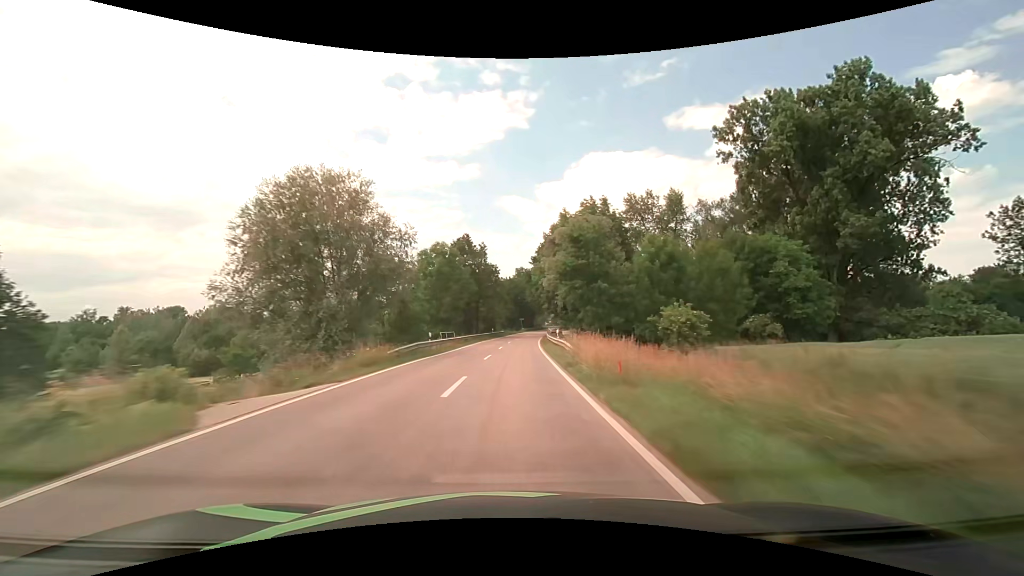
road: tertiary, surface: asphalt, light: Day
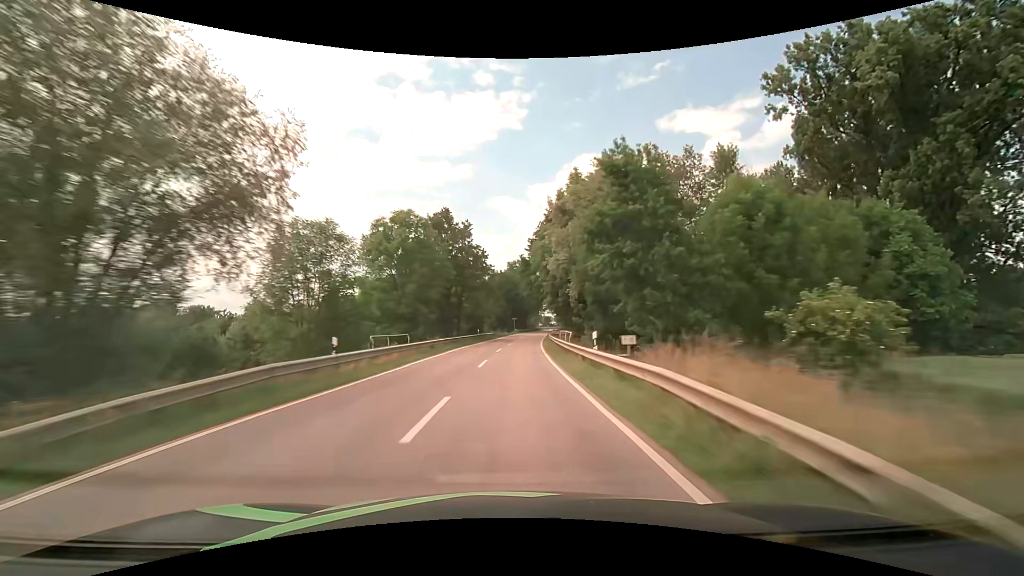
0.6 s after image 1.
(+0.1, +15.8) m; +1°
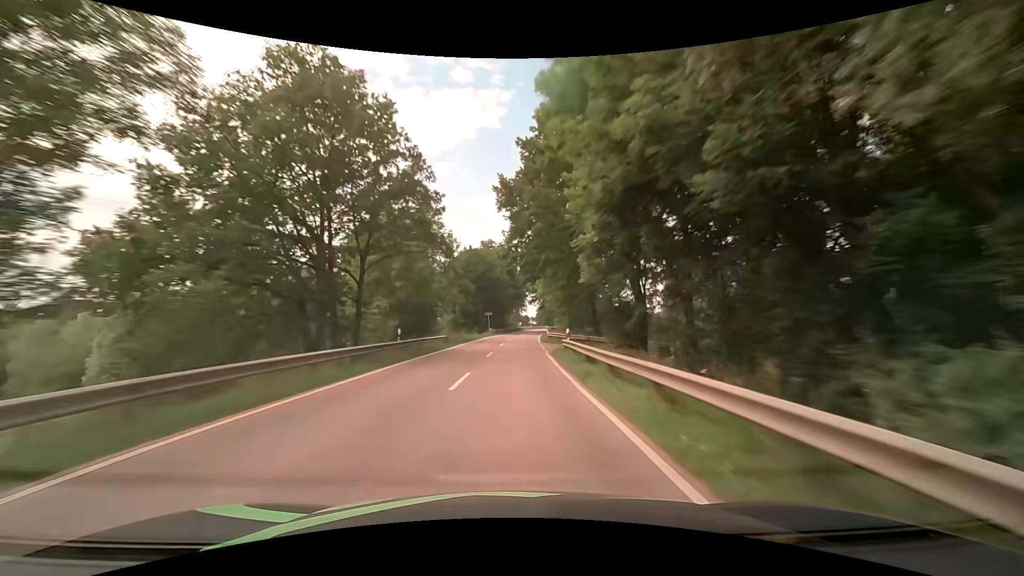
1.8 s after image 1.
(+0.7, +31.6) m; +3°
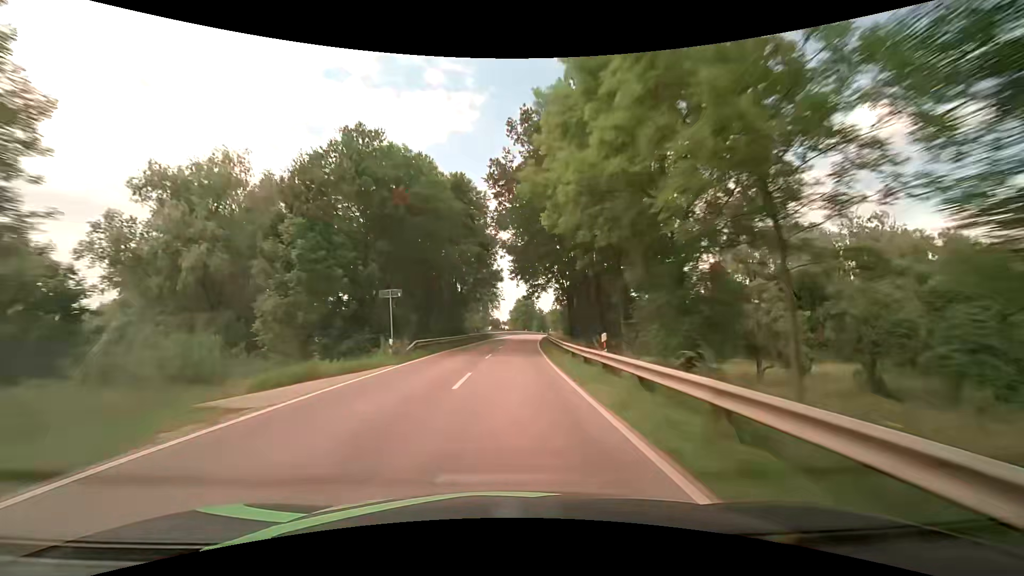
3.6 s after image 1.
(+1.3, +47.3) m; +4°
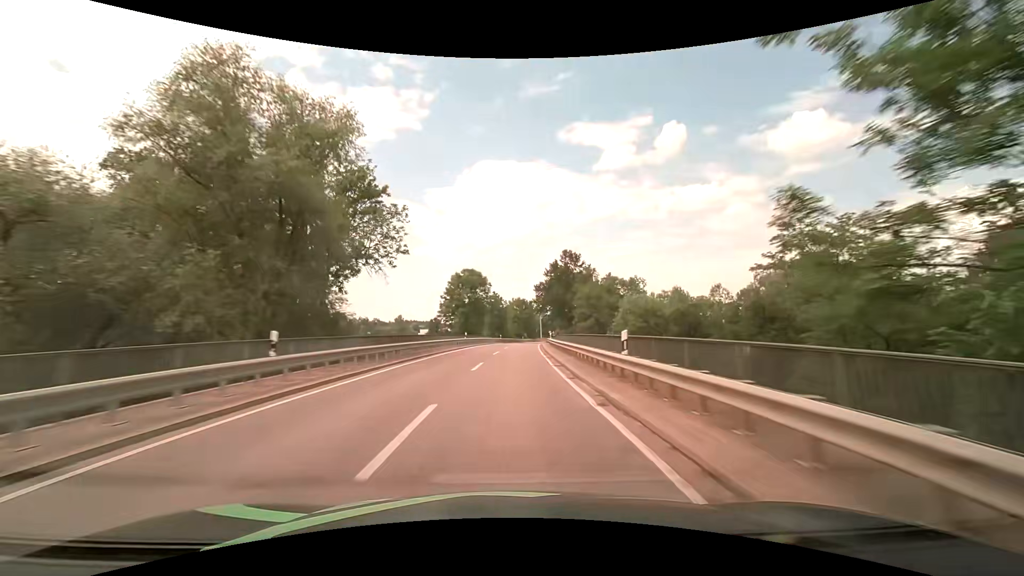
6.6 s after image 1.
(+3.3, +78.8) m; +5°
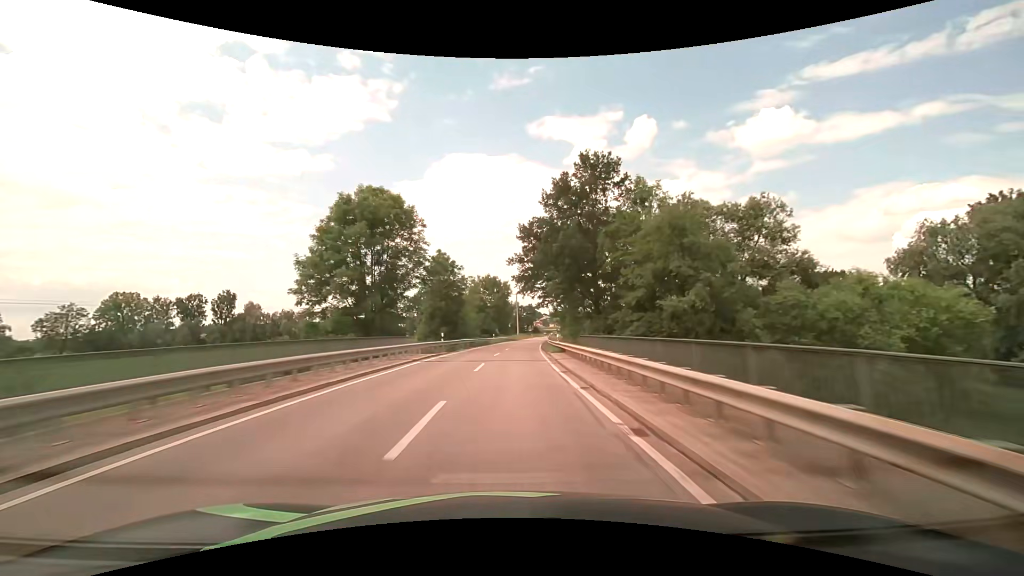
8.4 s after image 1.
(+1.4, +47.4) m; +3°
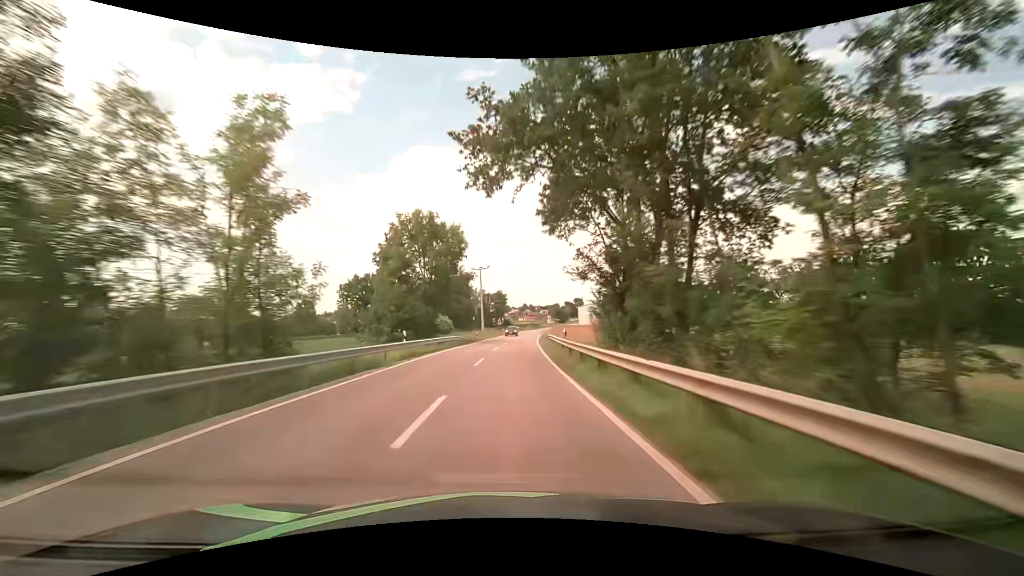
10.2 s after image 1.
(+1.6, +47.6) m; +4°
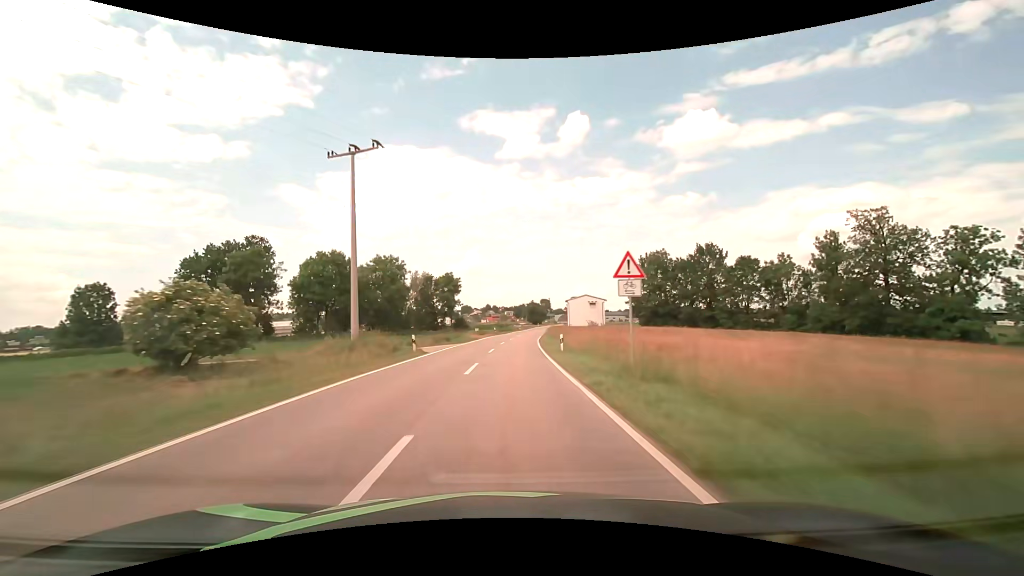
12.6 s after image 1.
(+2.0, +63.6) m; +4°
(0, +10) (0, +20) (+1, +30) (+1, +40) (+2, +50) (+2, +60) (+3, +70) (+4, +80) (+6, +90) (+7, +100) m
